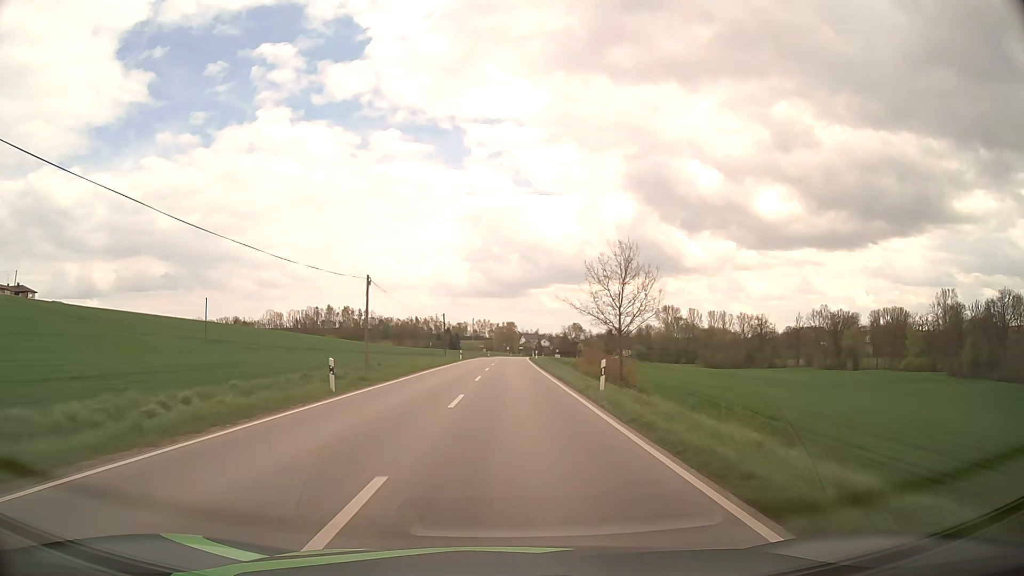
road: secondary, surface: asphalt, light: Day
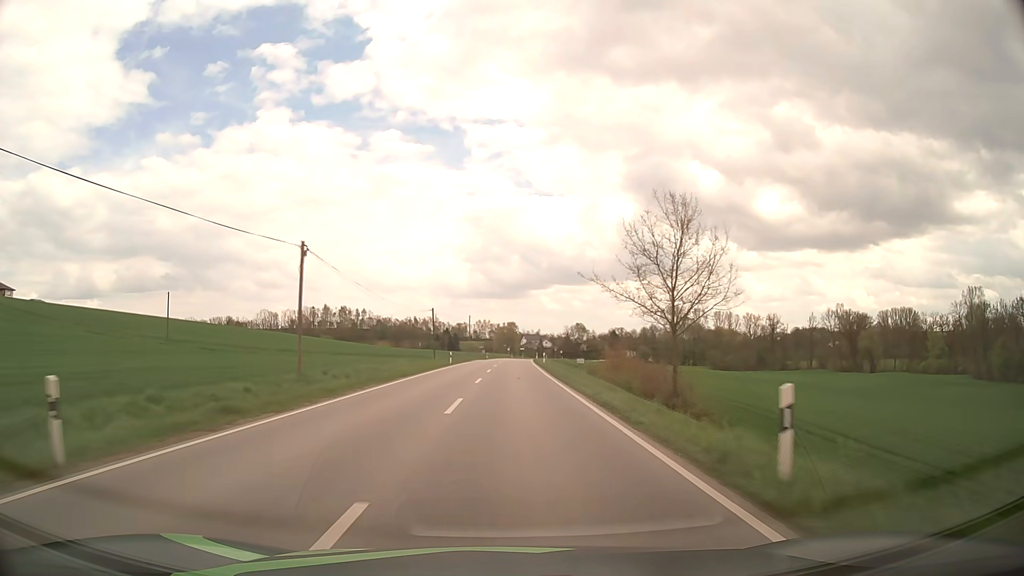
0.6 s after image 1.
(0.0, +13.2) m; 0°
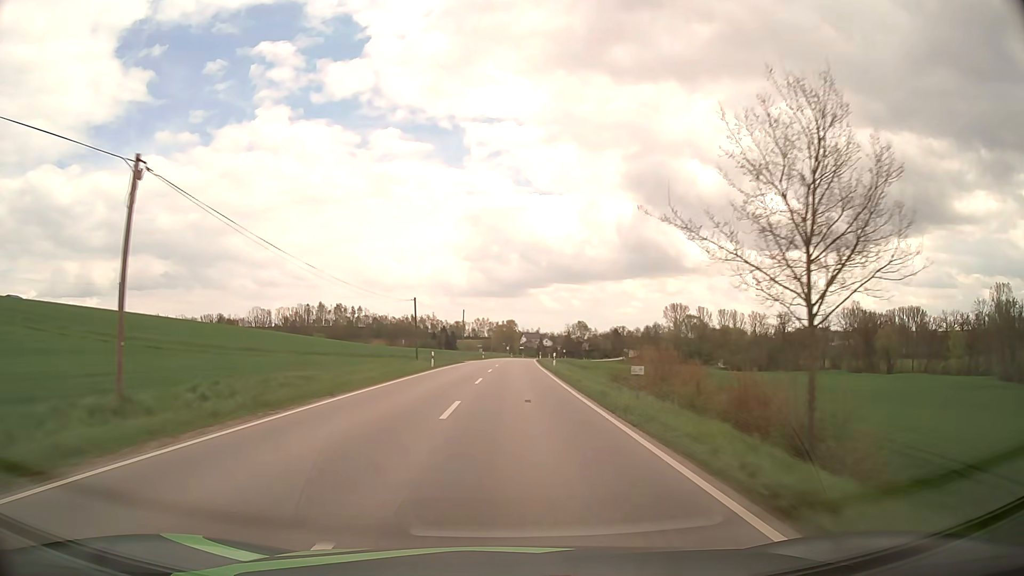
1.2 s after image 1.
(0.0, +13.3) m; 0°
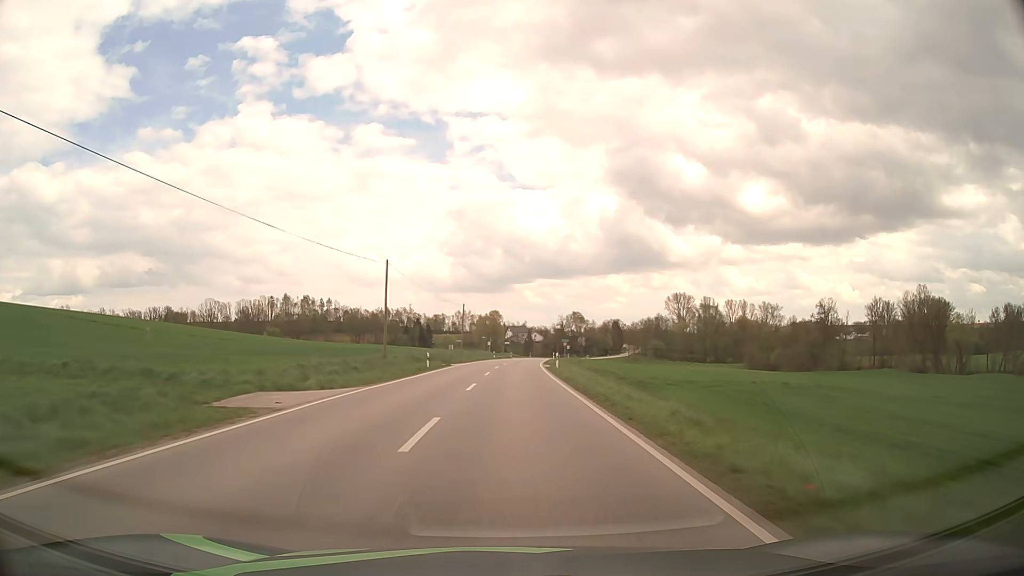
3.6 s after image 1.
(+0.5, +51.9) m; +1°
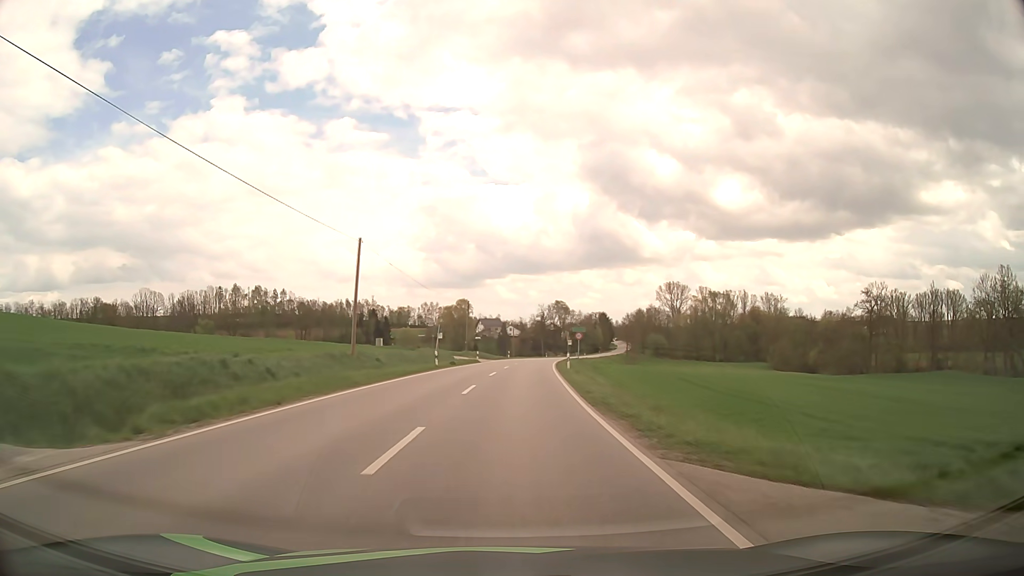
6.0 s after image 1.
(+0.9, +49.6) m; +2°
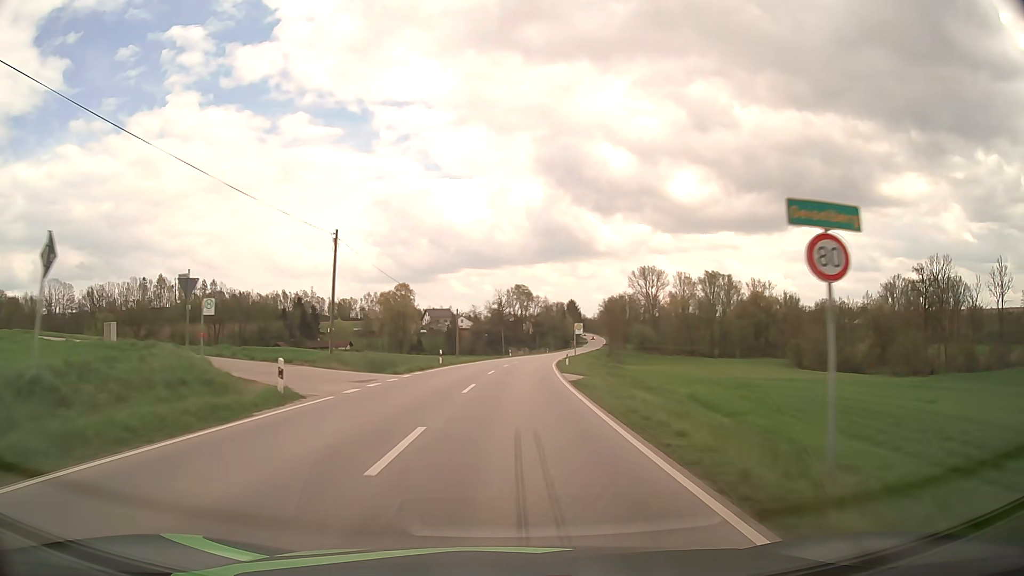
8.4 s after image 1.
(+1.5, +48.0) m; +4°
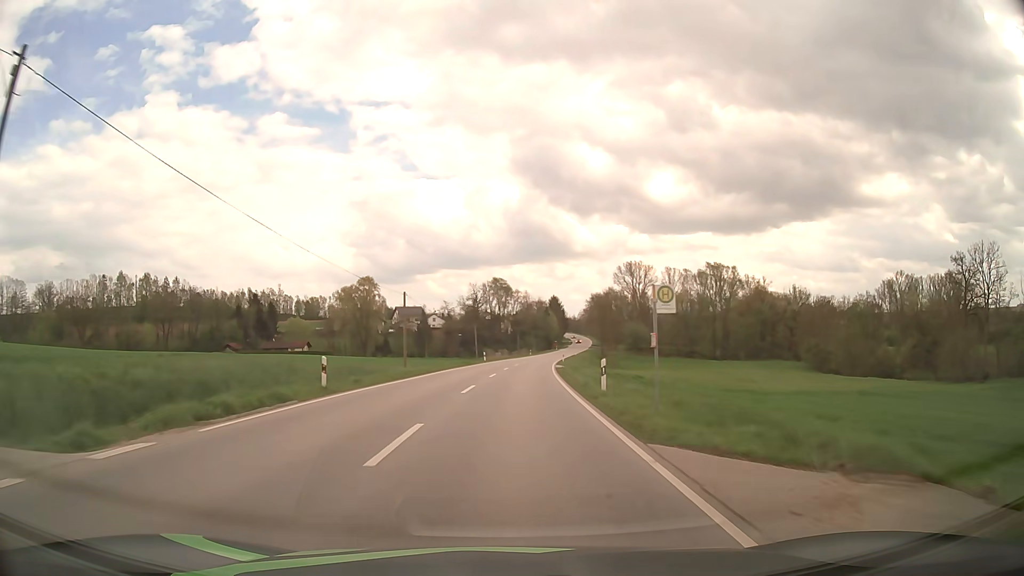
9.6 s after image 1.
(+0.4, +23.5) m; +2°
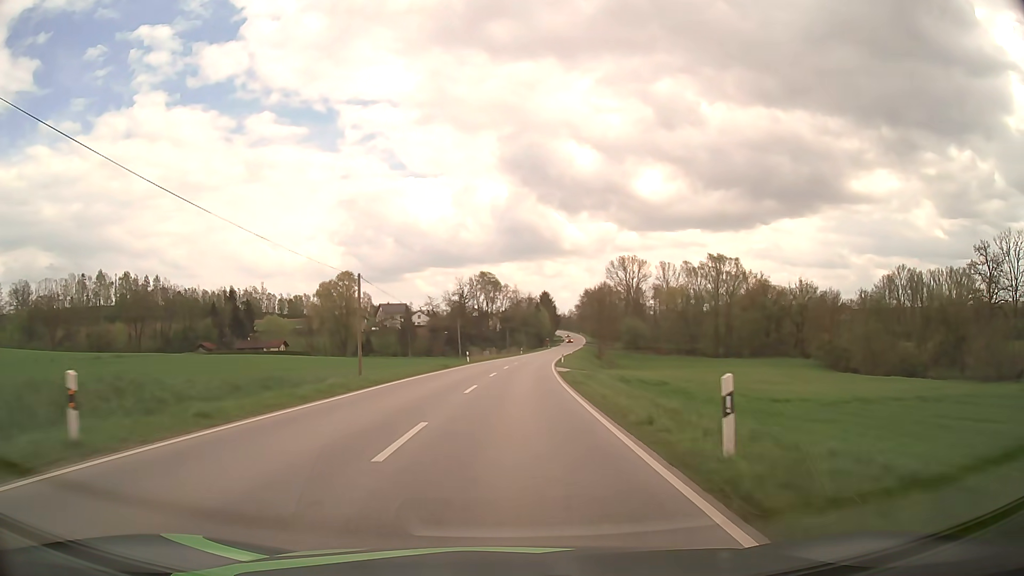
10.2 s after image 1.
(+0.1, +11.7) m; +1°
(0, +10) (0, +20) (+1, +30) (+1, +40) (+2, +50) (+2, +60) (+3, +70) (+4, +80) (+5, +90) (+7, +100) m
